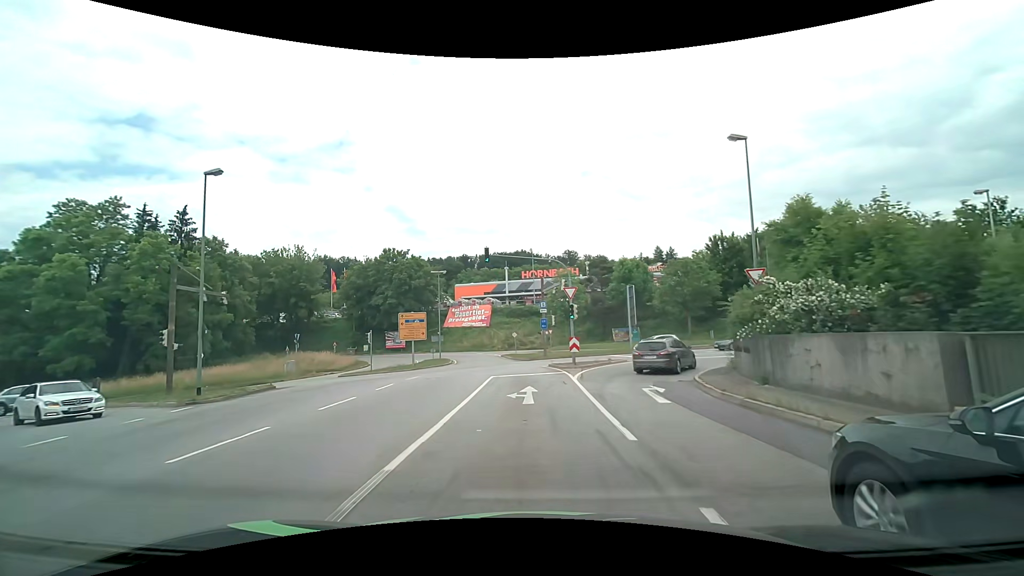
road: primary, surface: asphalt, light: Day
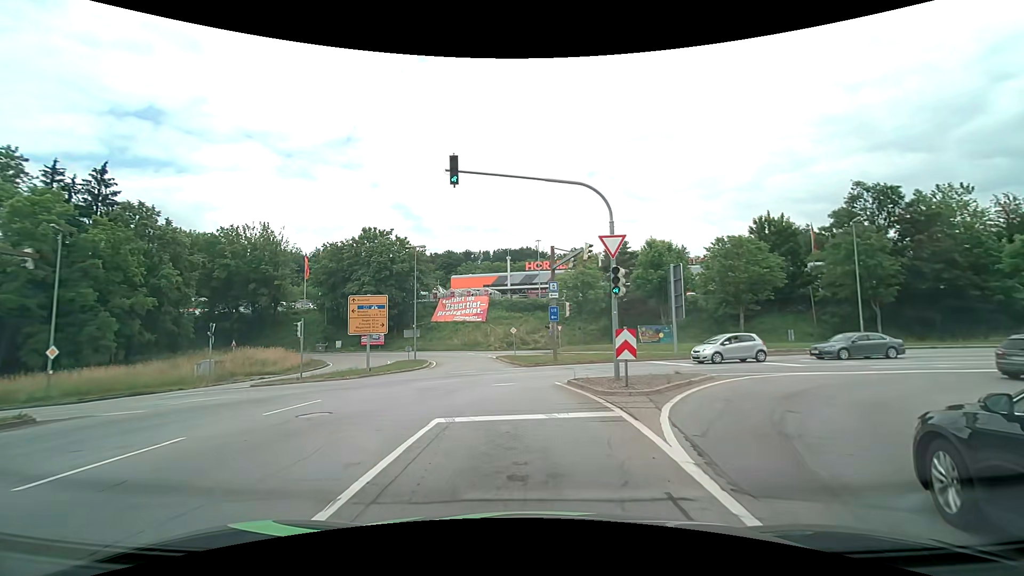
(-0.1, +13.5) m; 0°
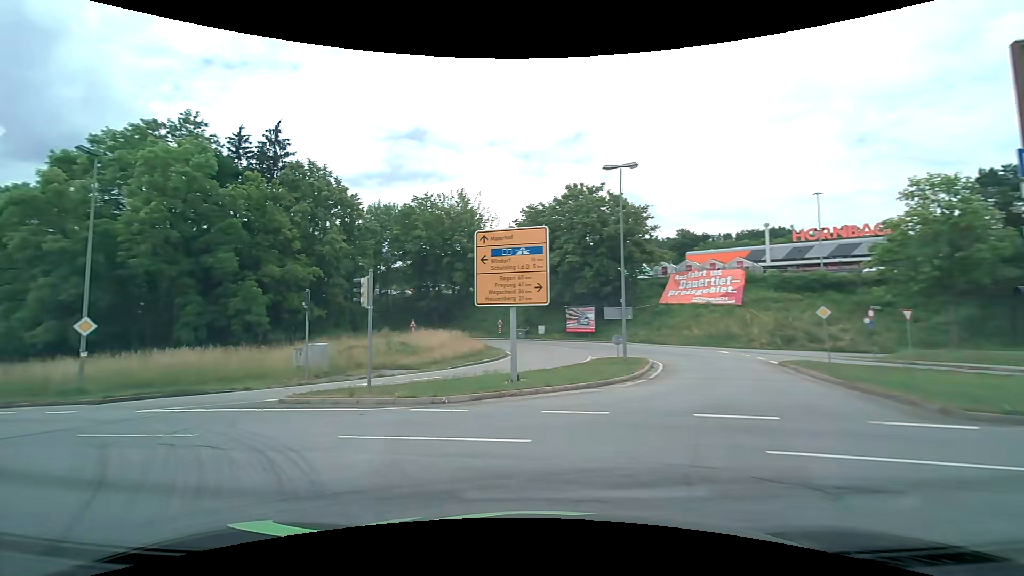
(-2.2, +18.3) m; -25°
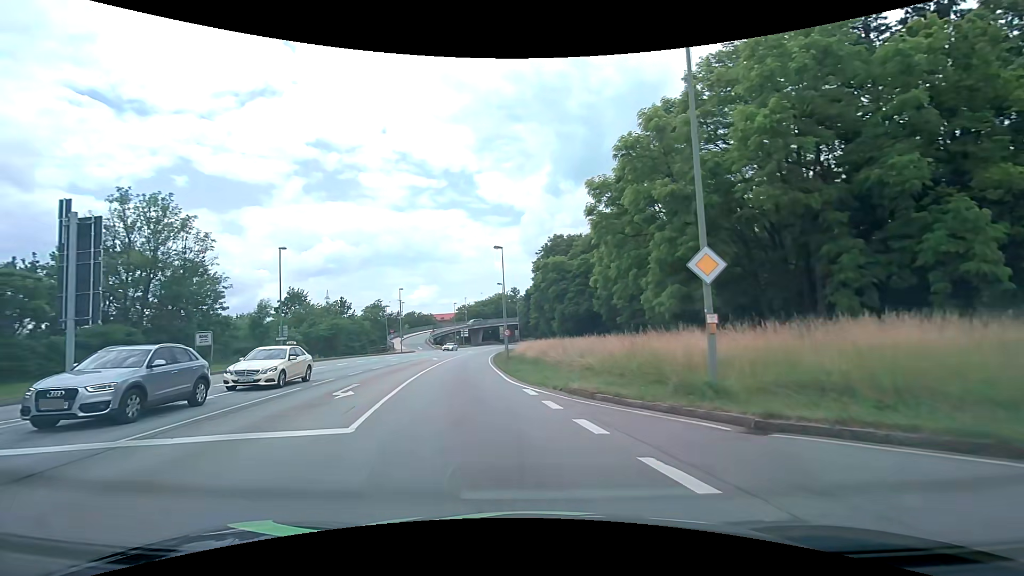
(-8.9, +12.2) m; -67°
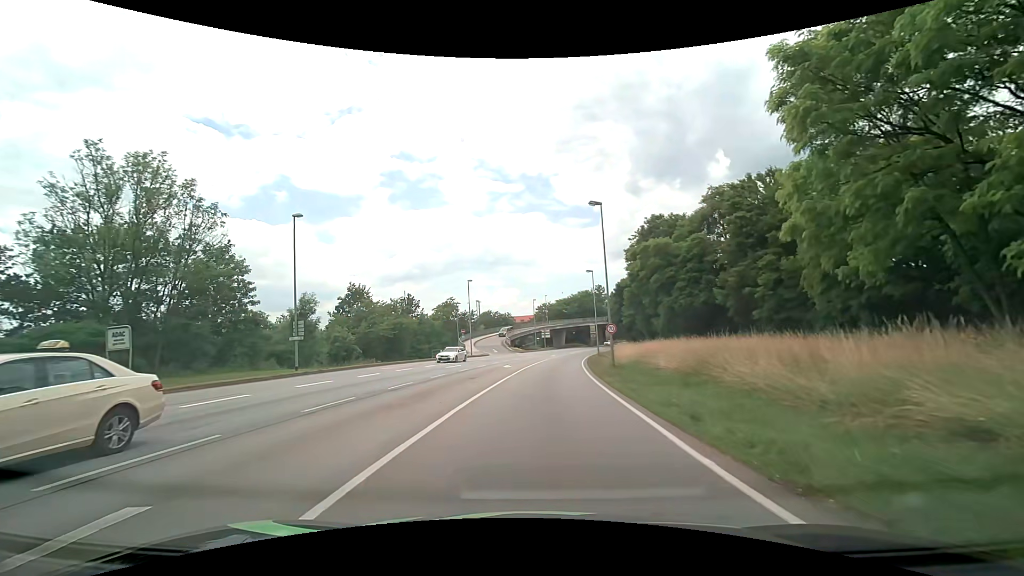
(-1.2, +14.5) m; -6°
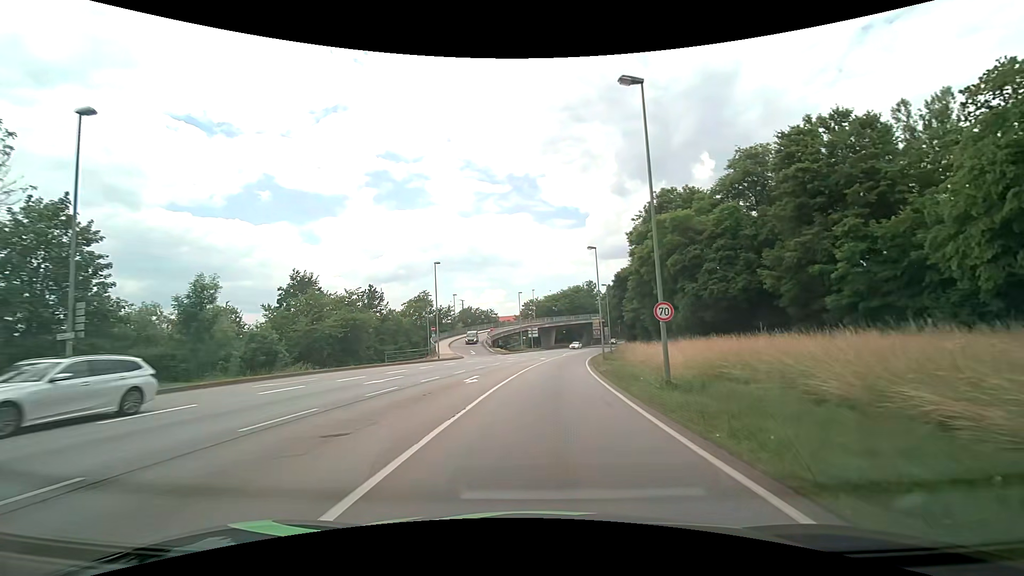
(+0.1, +14.7) m; +1°
